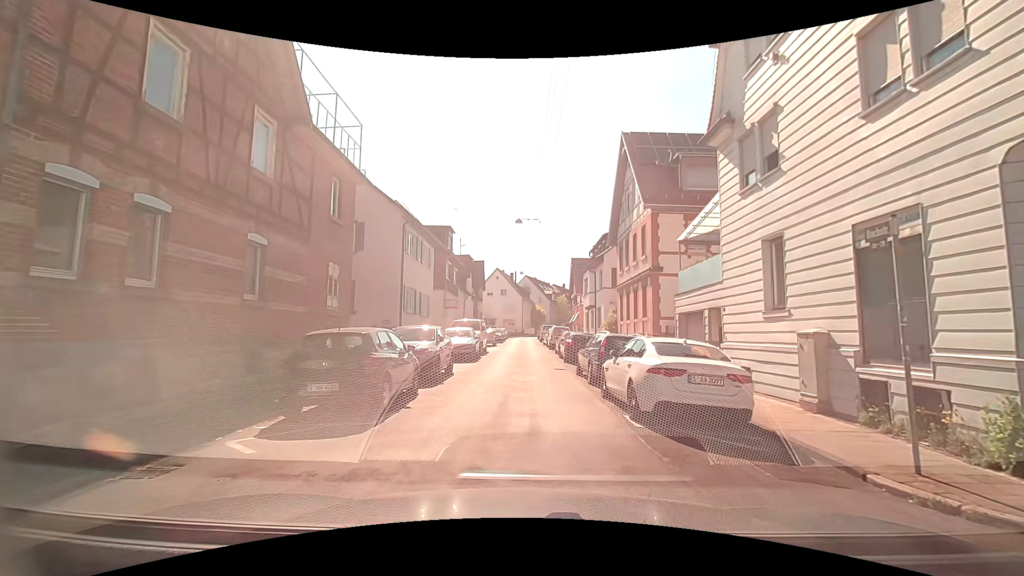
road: residential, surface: asphalt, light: Day
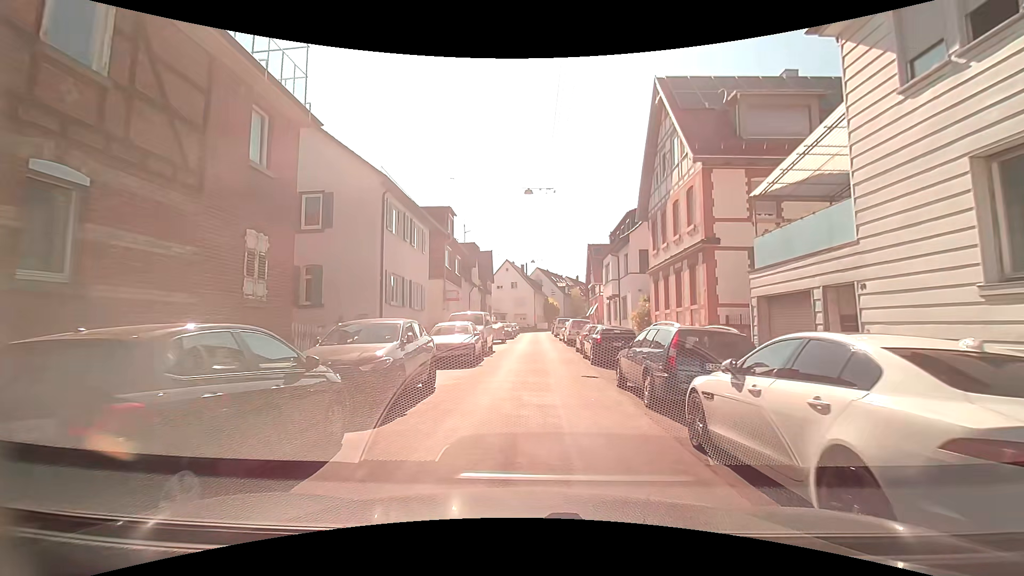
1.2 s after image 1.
(-0.1, +5.4) m; -2°
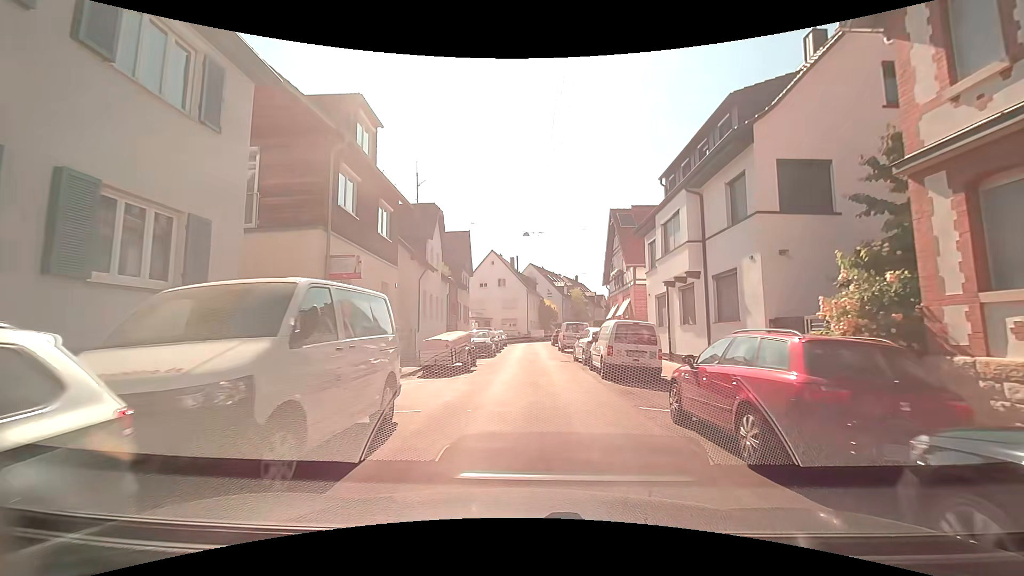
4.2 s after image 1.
(-0.2, +18.2) m; 0°
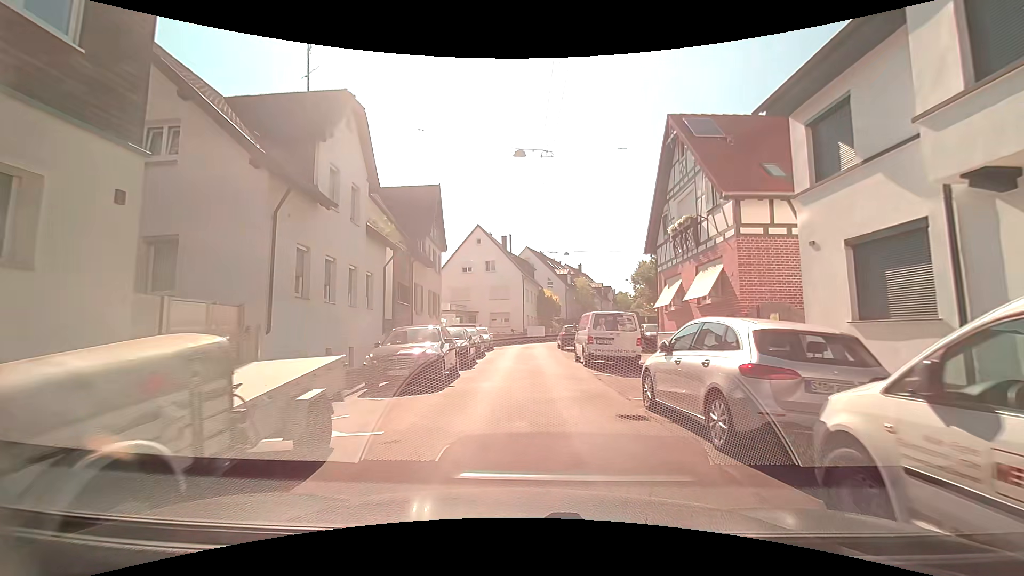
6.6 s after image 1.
(+0.1, +14.6) m; 0°
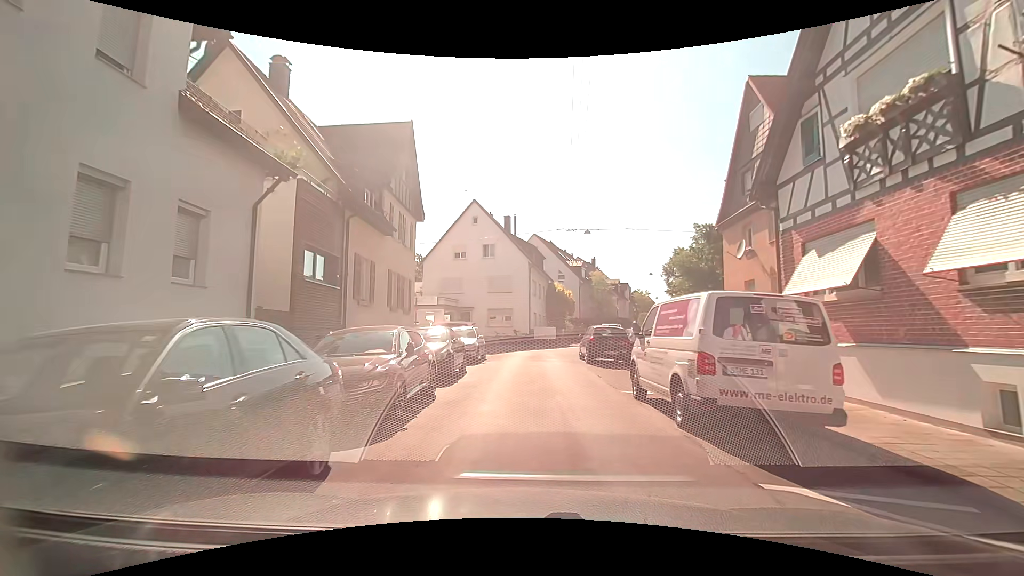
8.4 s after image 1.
(-0.1, +10.3) m; -1°
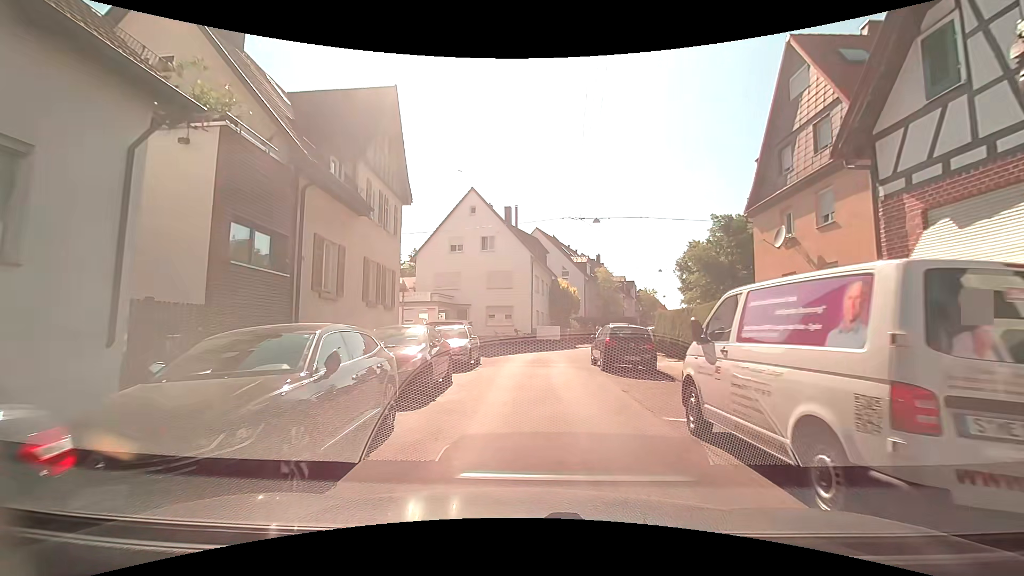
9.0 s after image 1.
(0.0, +3.3) m; 0°
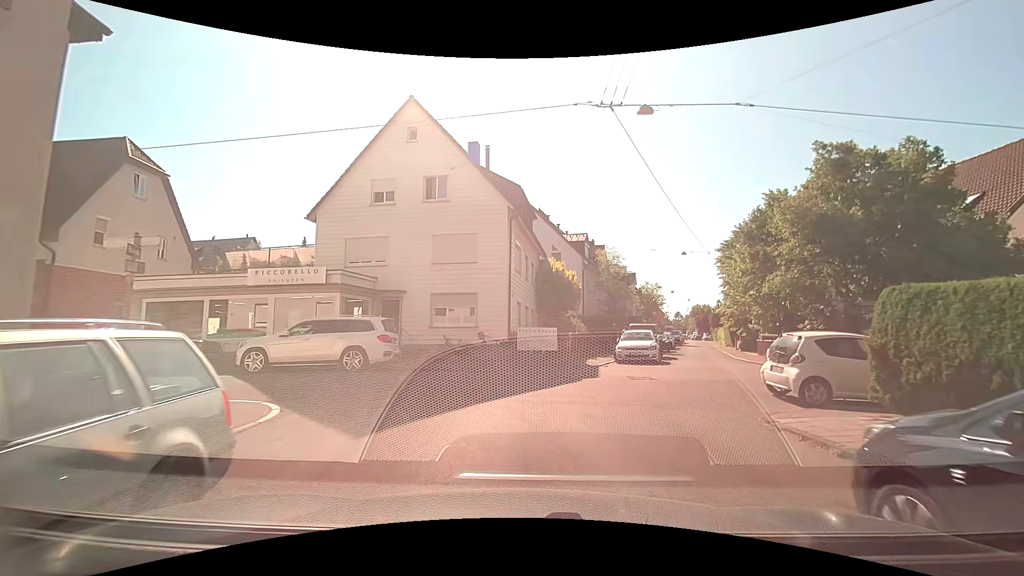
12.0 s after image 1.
(+0.1, +15.7) m; 0°
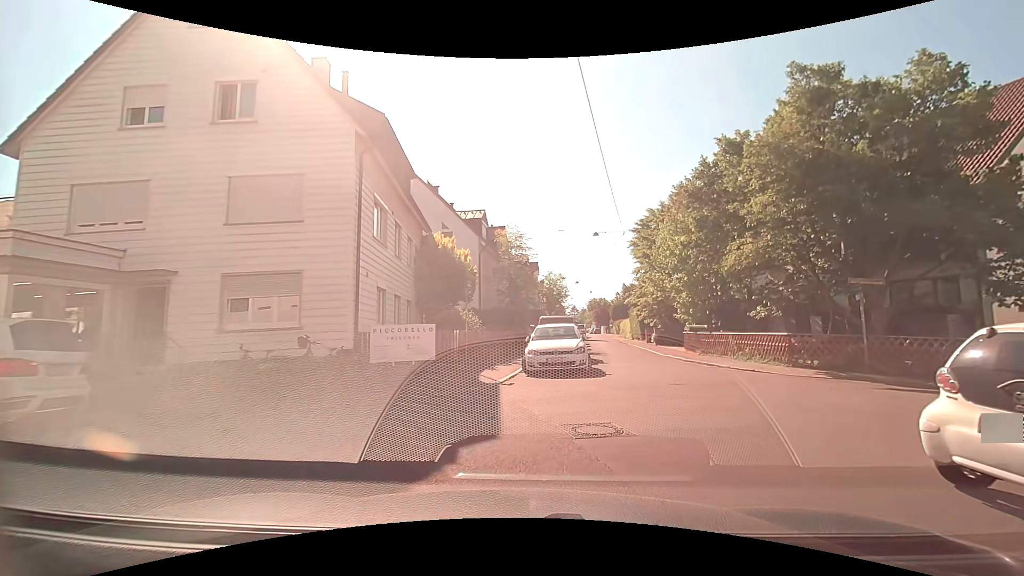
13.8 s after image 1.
(+1.0, +7.8) m; +13°
